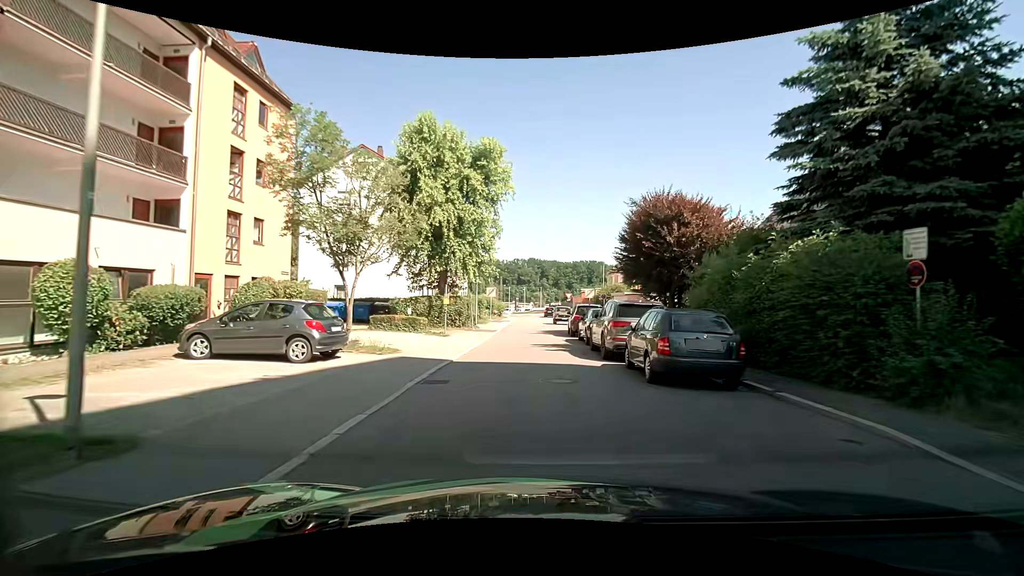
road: residential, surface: asphalt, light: Day
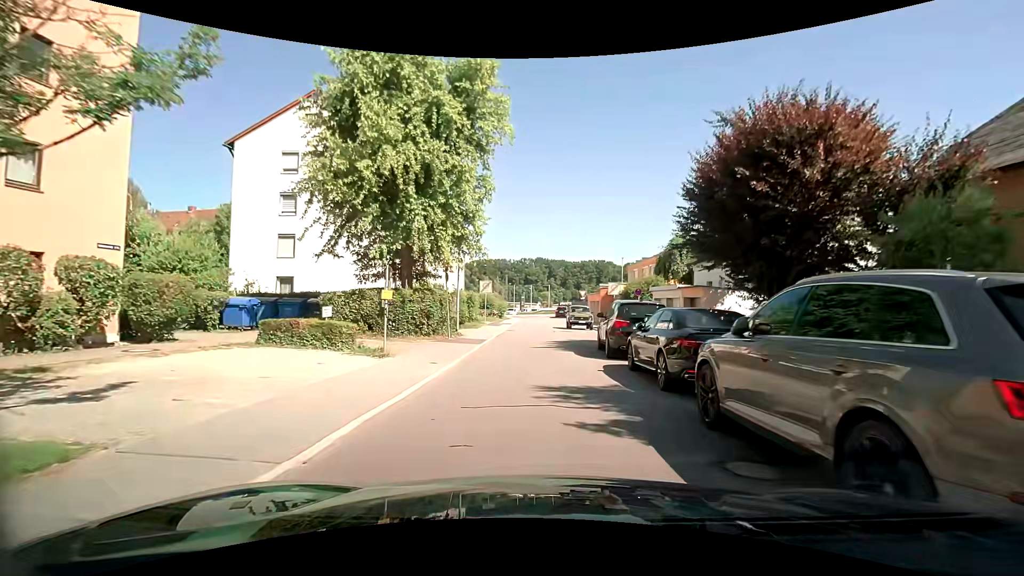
(0.0, +11.0) m; +1°
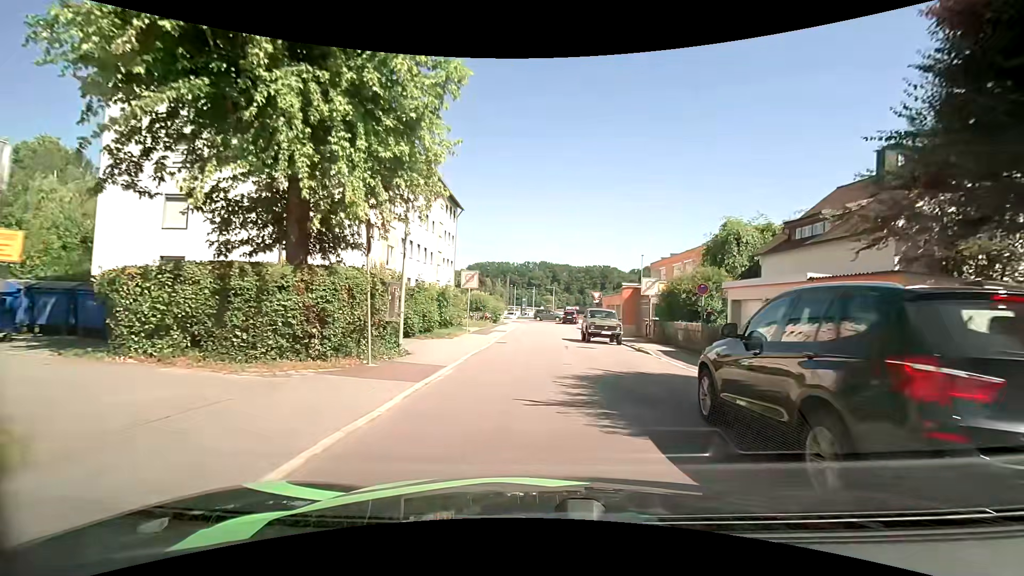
(0.0, +10.7) m; -1°
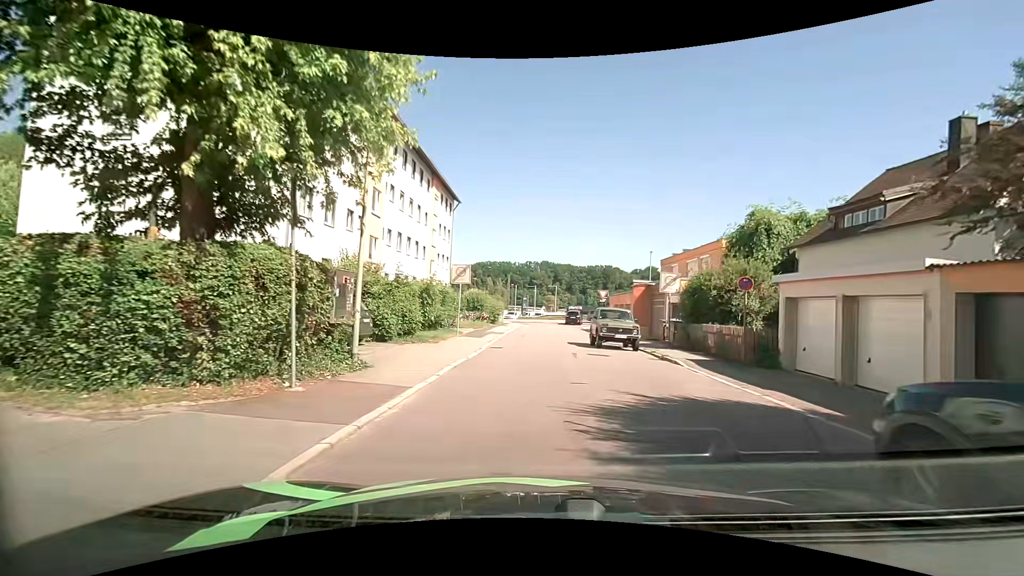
(0.0, +3.6) m; 0°
